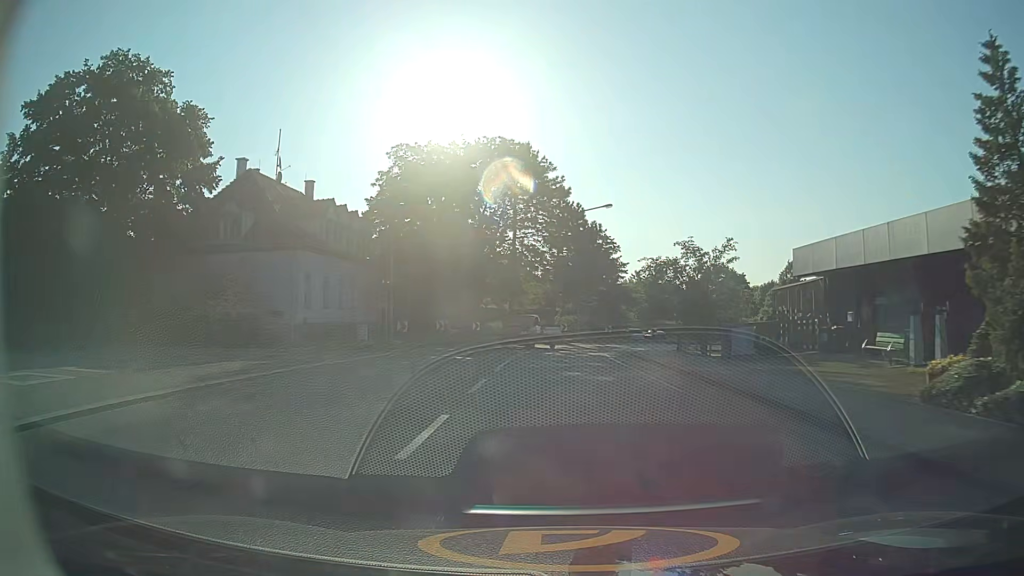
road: tertiary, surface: asphalt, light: Day
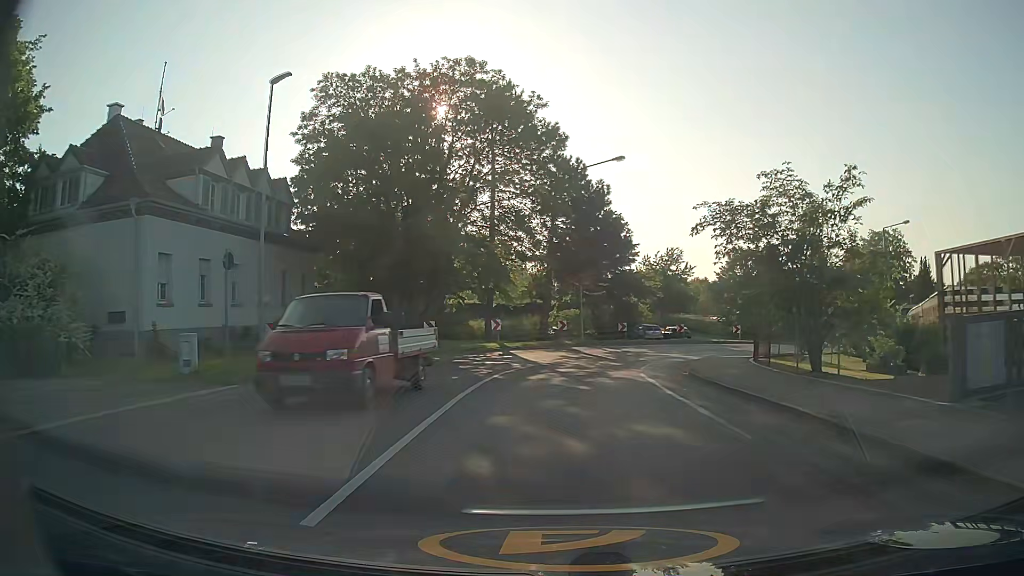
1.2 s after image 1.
(-0.1, +14.5) m; 0°
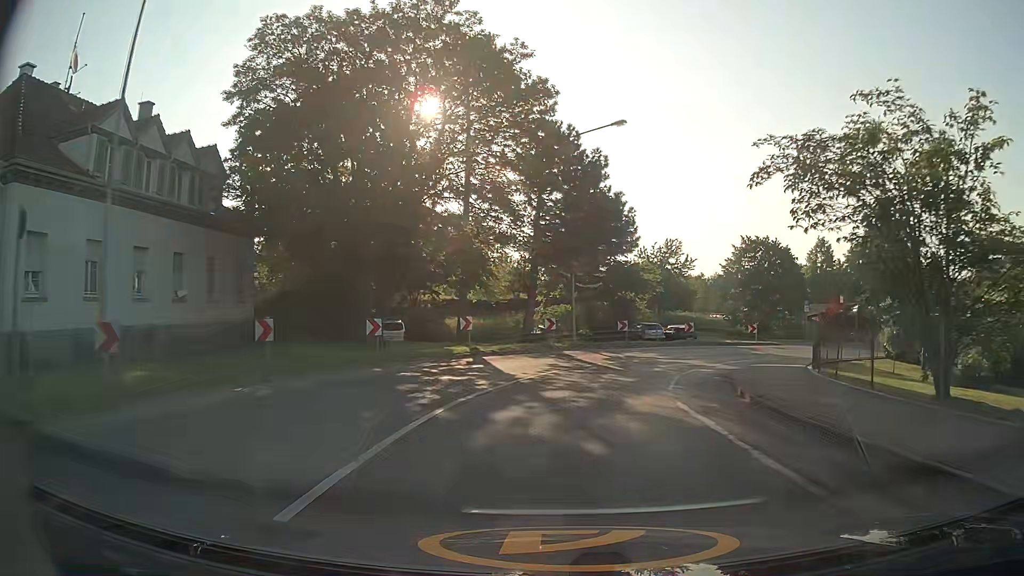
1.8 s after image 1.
(0.0, +6.9) m; +1°
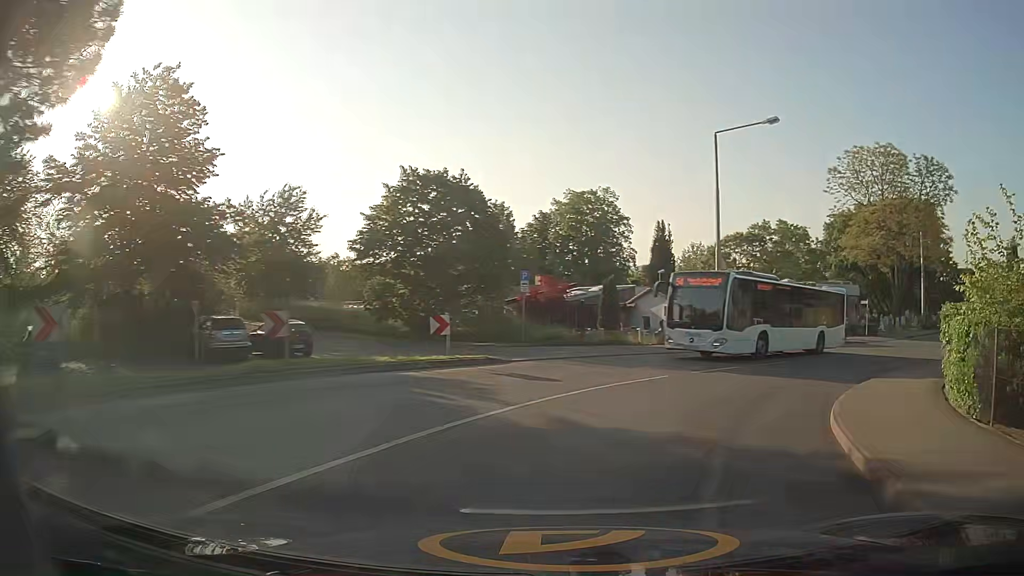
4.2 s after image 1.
(+5.2, +24.5) m; +30°
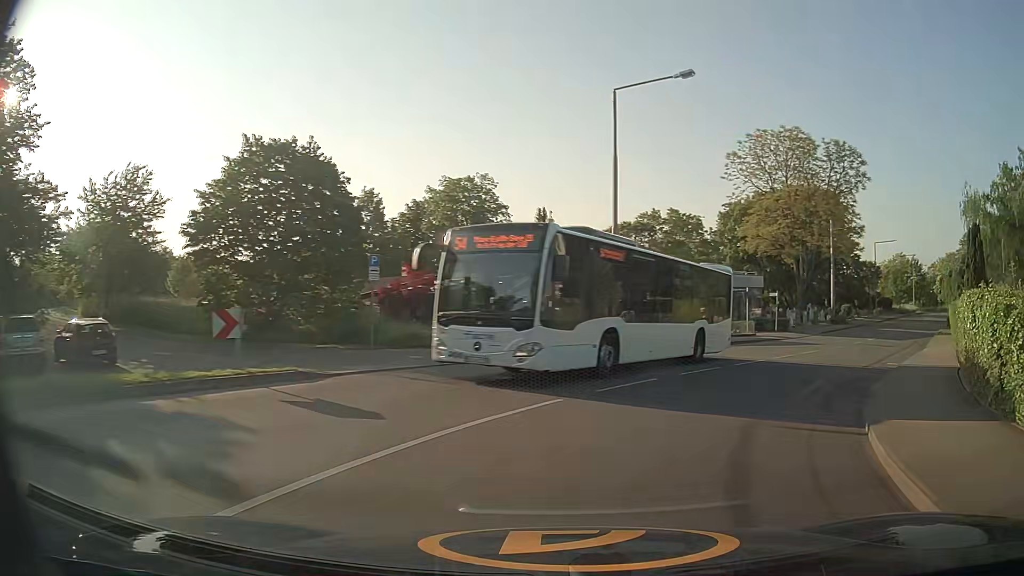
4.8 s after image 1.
(+0.5, +5.8) m; +10°
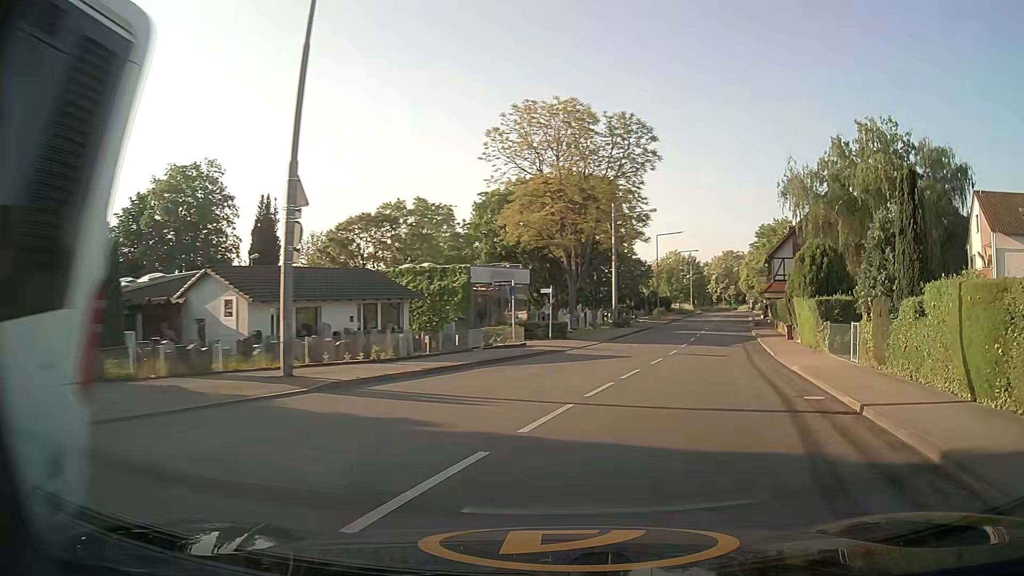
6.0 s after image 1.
(+2.3, +11.6) m; +21°
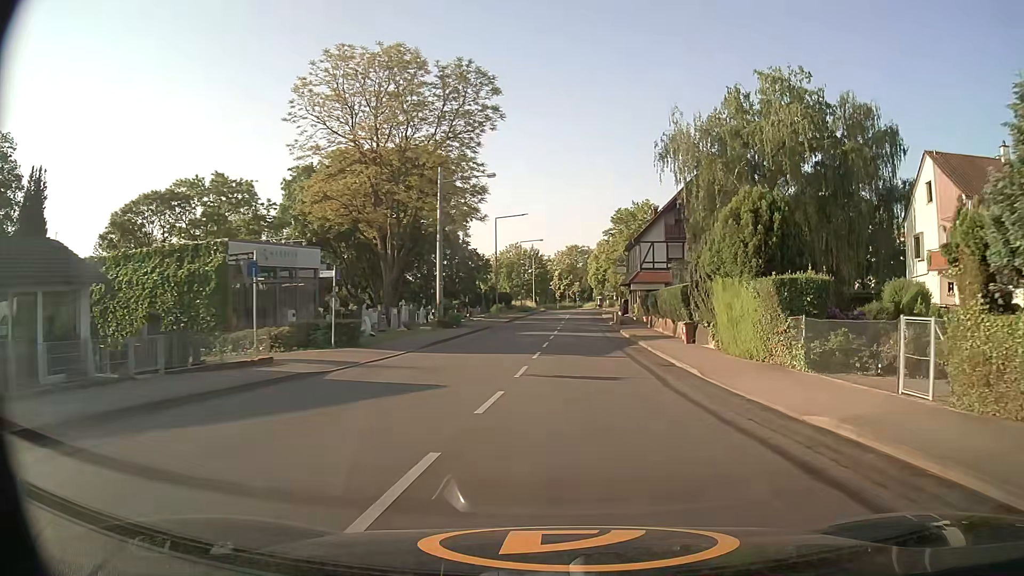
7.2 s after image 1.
(+1.6, +12.9) m; +13°
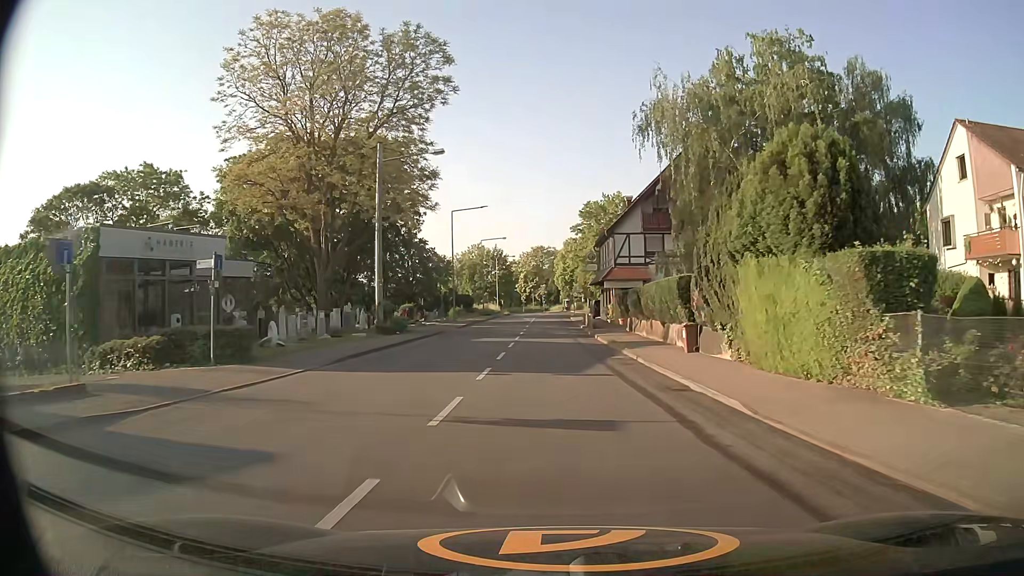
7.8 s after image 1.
(+0.2, +7.0) m; +3°
(0, +10) (0, +20) (0, +30) (0, +40) (0, +50) (0, +60) (0, +70) (0, +80) (0, +90) (+1, +100) m
